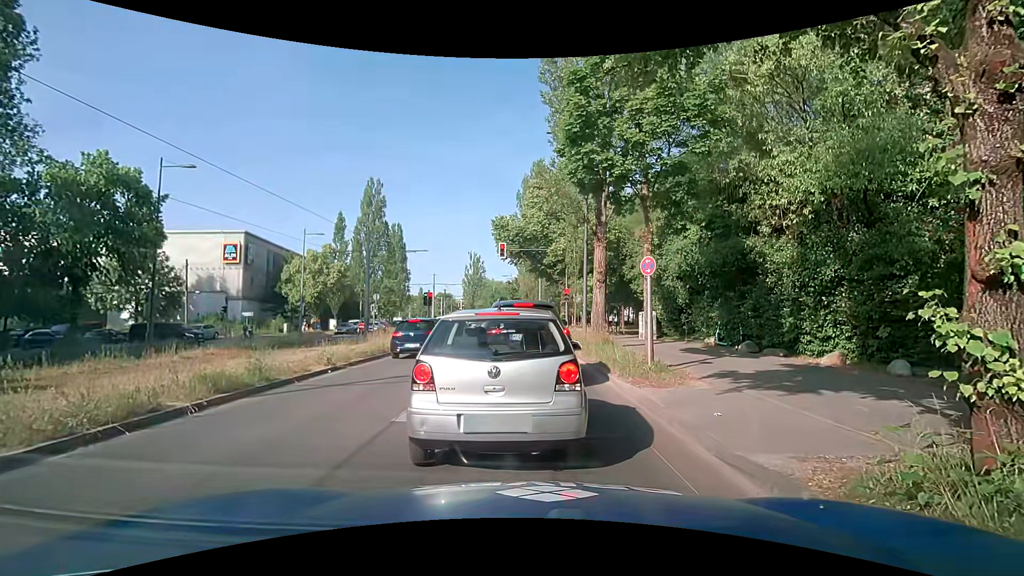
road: secondary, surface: asphalt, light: Day
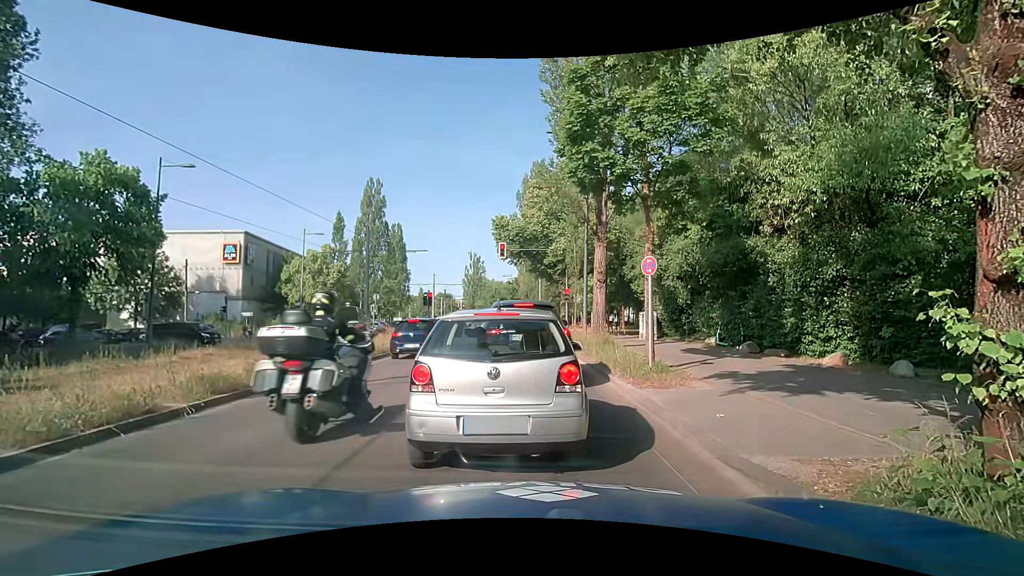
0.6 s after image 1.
(0.0, +0.1) m; 0°
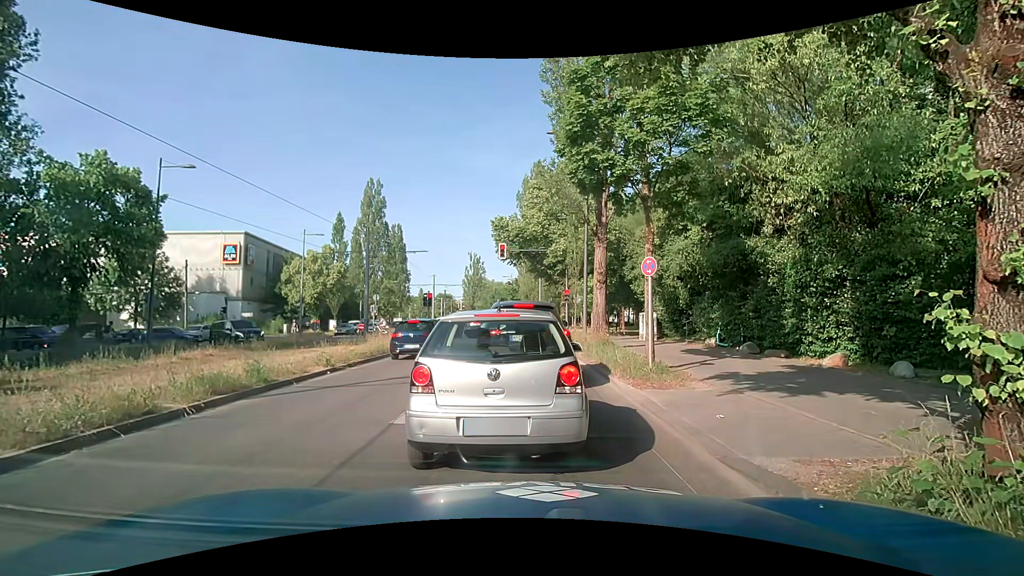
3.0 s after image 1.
(0.0, +0.1) m; 0°
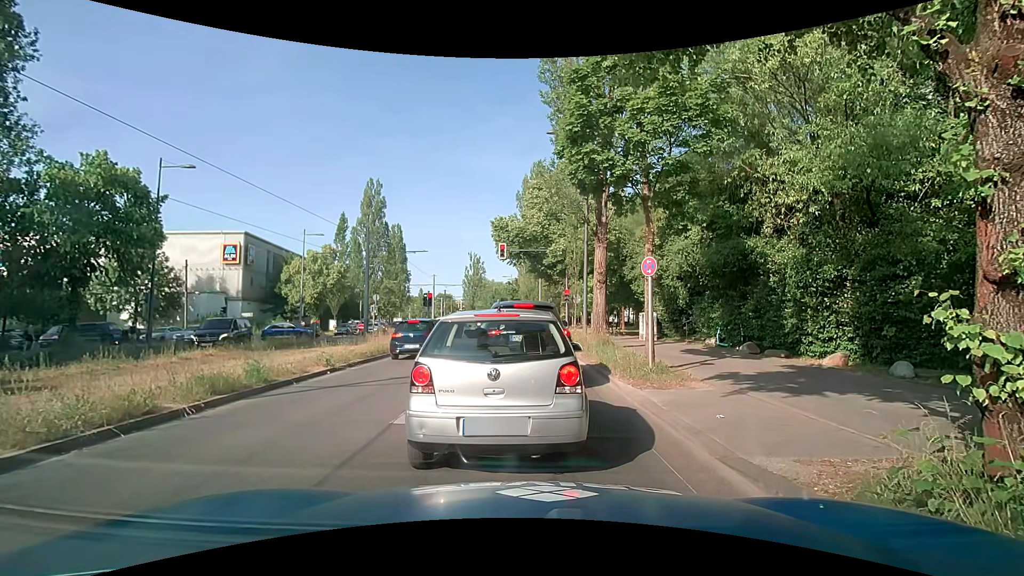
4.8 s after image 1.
(0.0, 0.0) m; 0°
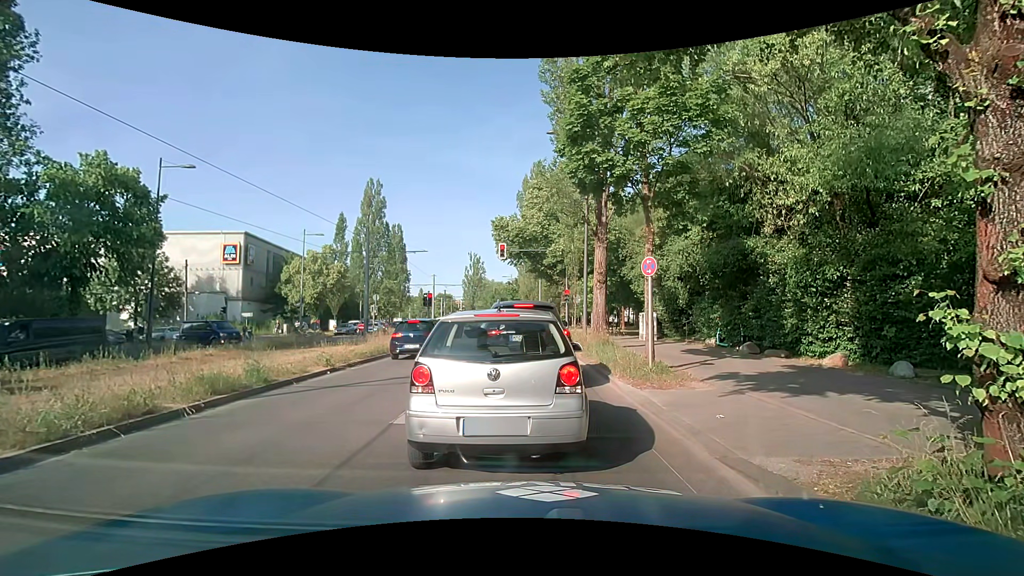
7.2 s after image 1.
(0.0, 0.0) m; 0°
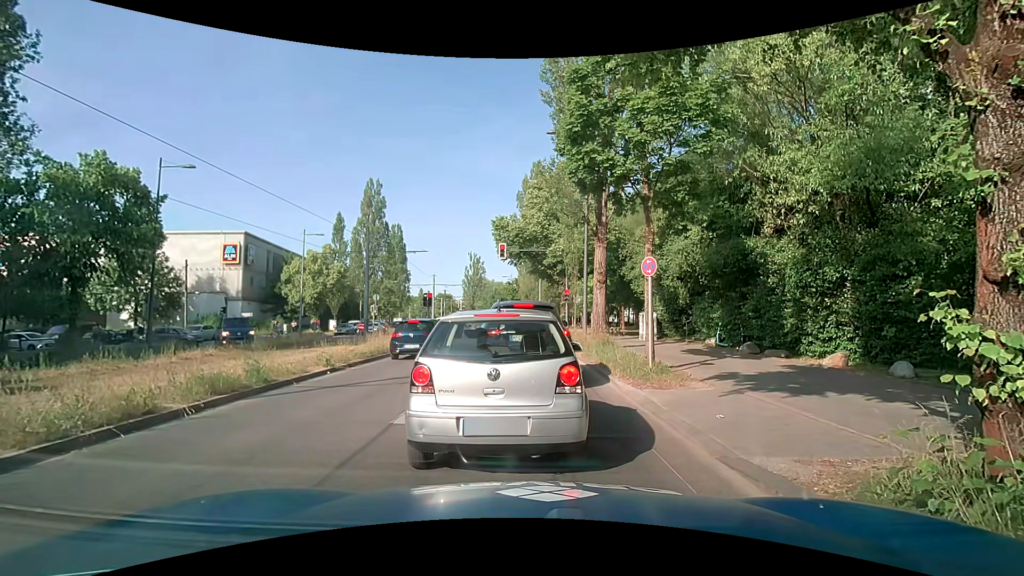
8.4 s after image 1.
(0.0, 0.0) m; 0°
